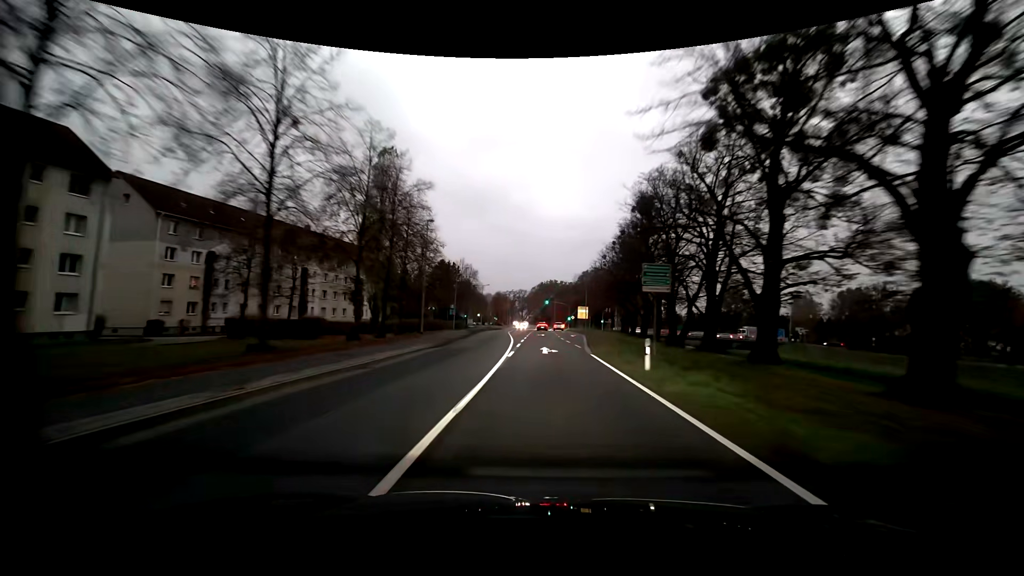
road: primary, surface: asphalt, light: Dusk
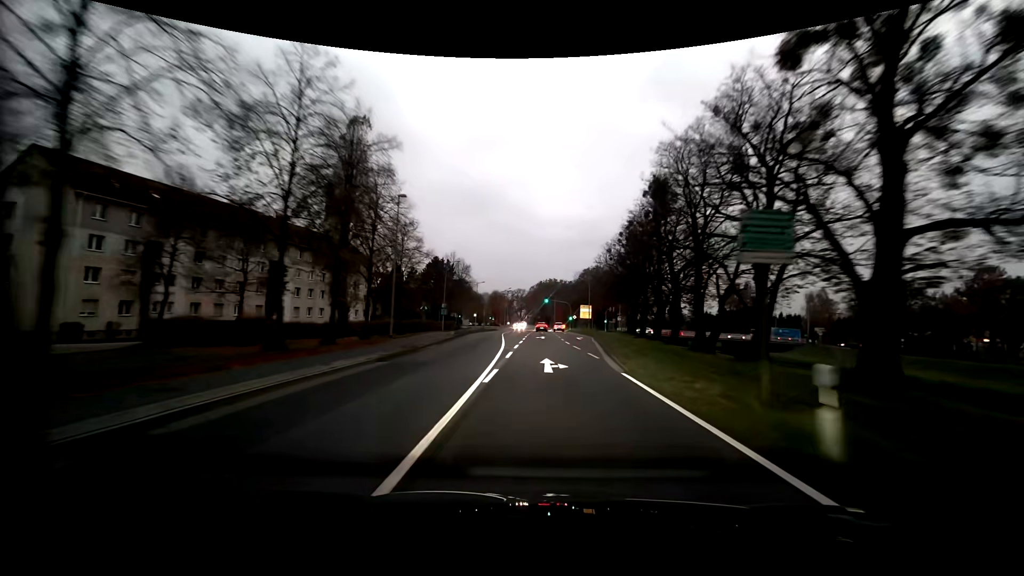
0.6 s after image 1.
(0.0, +8.9) m; 0°
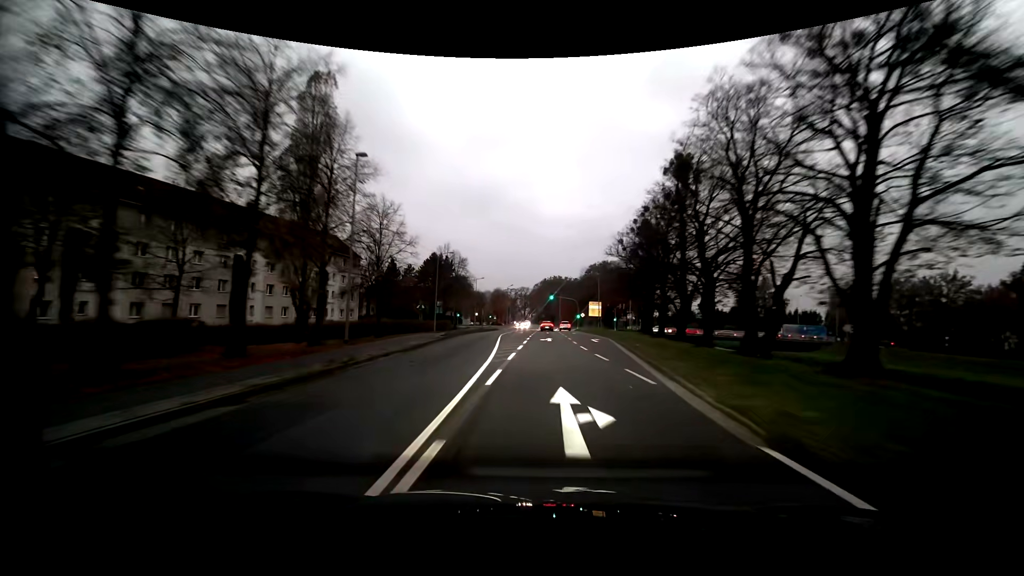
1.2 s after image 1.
(-0.1, +8.9) m; -1°
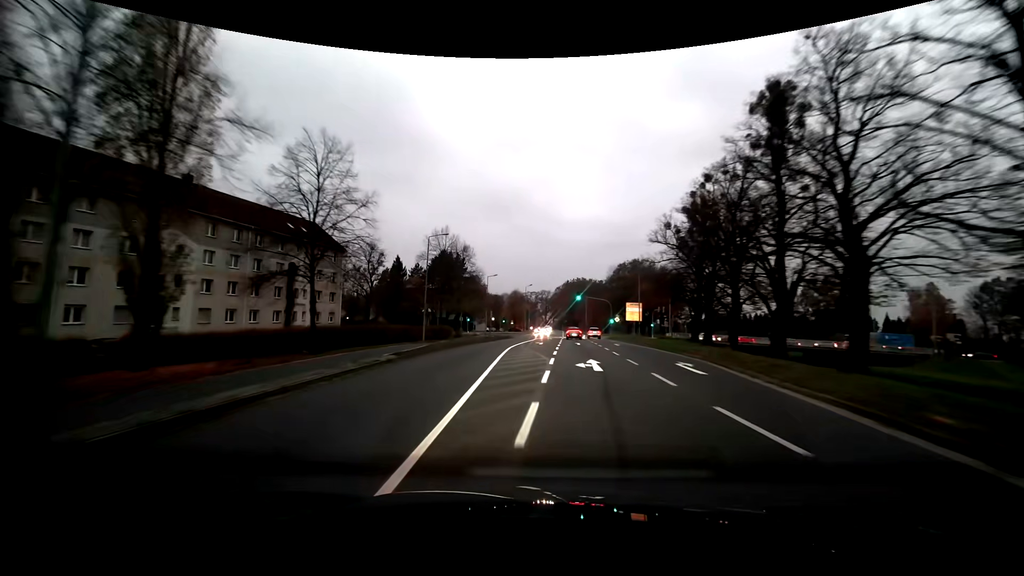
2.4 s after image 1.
(-0.4, +17.3) m; -3°
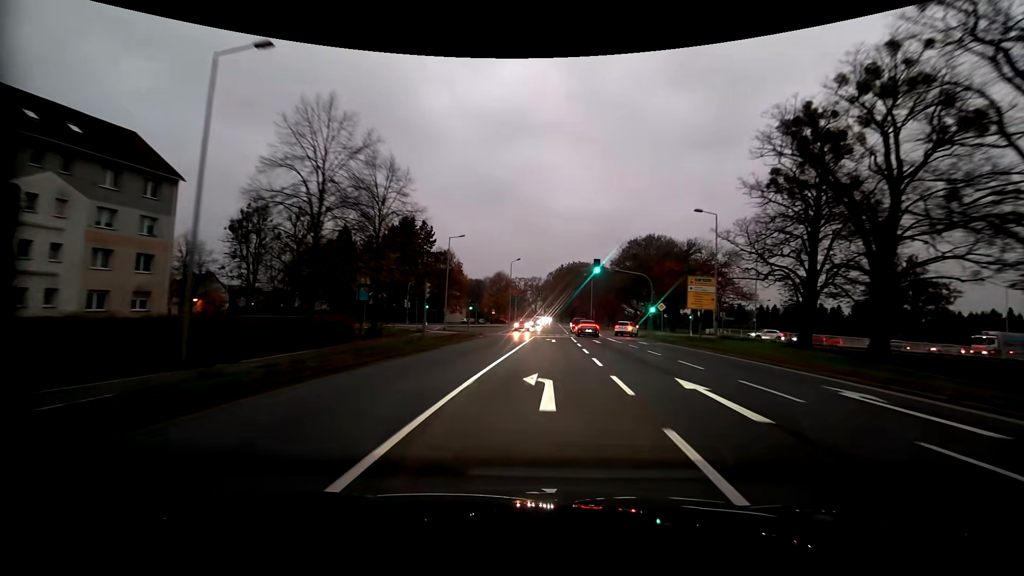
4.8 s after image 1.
(0.0, +32.1) m; +2°
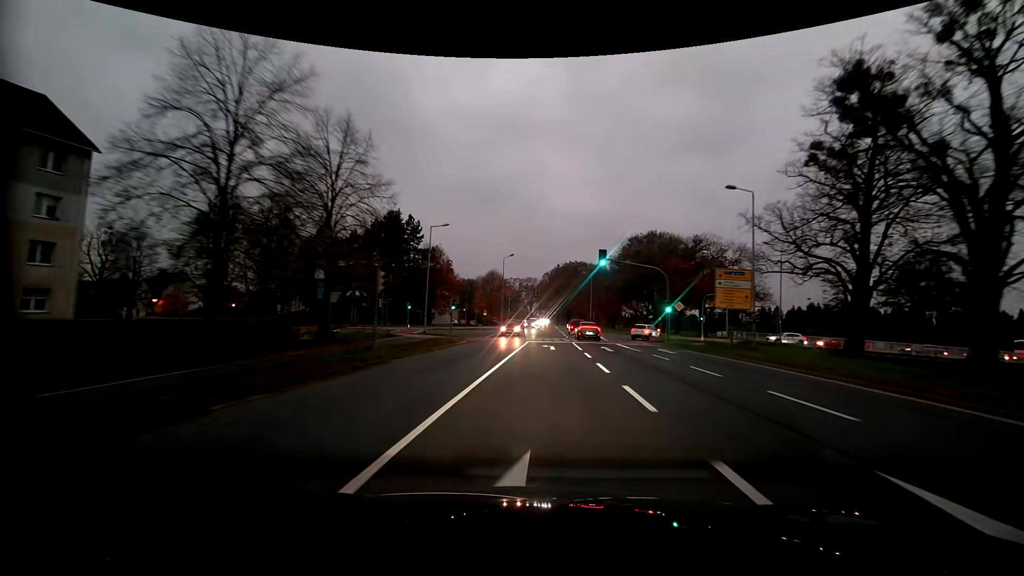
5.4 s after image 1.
(0.0, +7.3) m; 0°
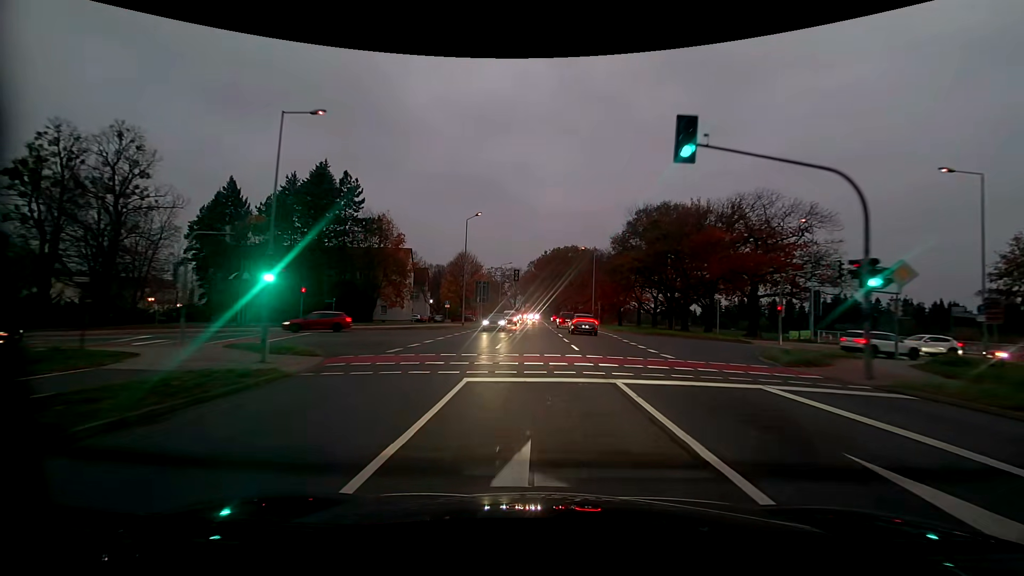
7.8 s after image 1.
(+0.5, +25.2) m; +2°
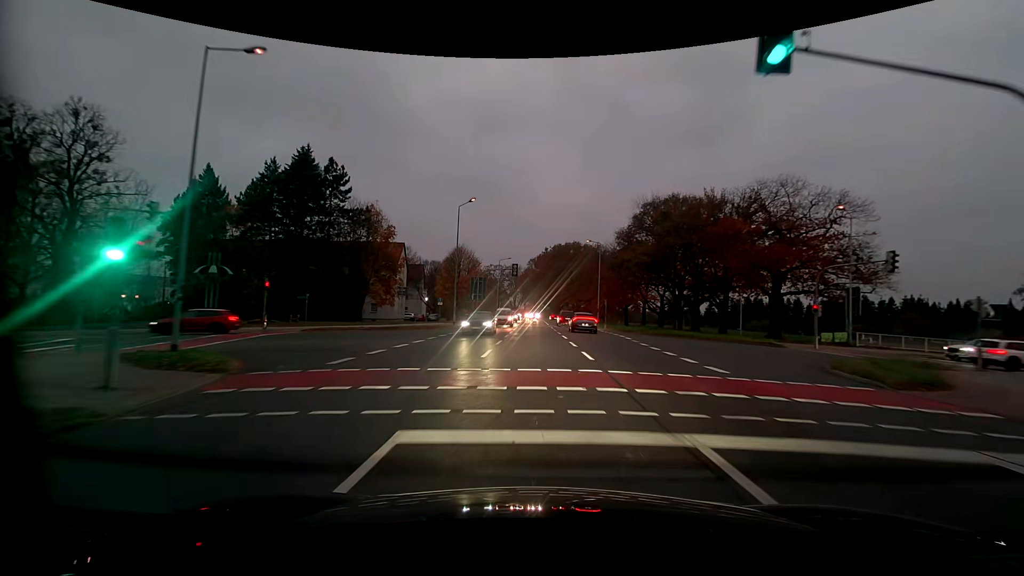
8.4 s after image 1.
(0.0, +5.1) m; -1°
(0, +10) (0, +20) (-3, +29) (-13, +31) (-23, +29) (-32, +25) (-41, +22) (-51, +18) (-60, +14) (-69, +11) m
